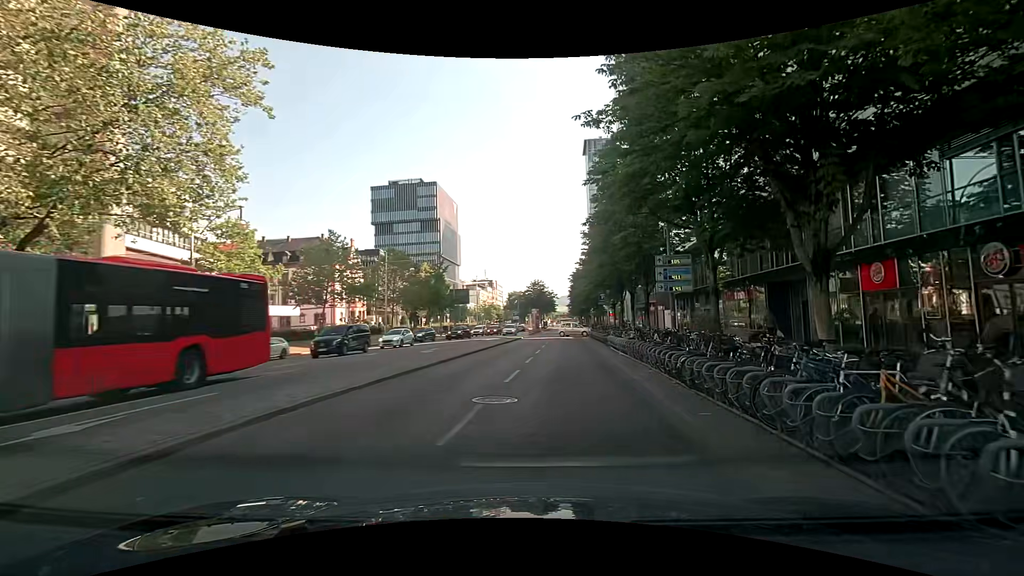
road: primary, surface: asphalt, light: Day
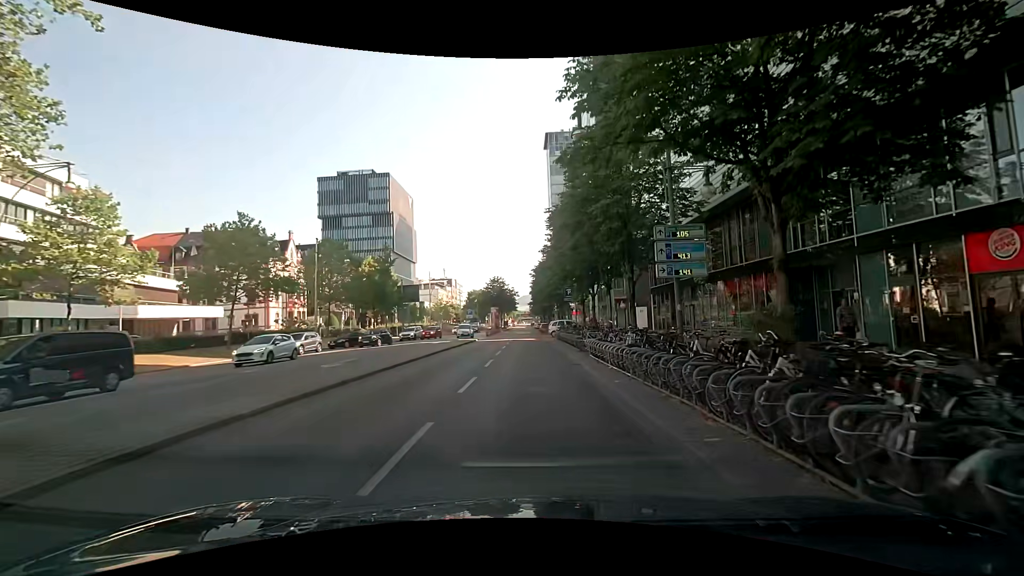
(+0.3, +7.8) m; +5°
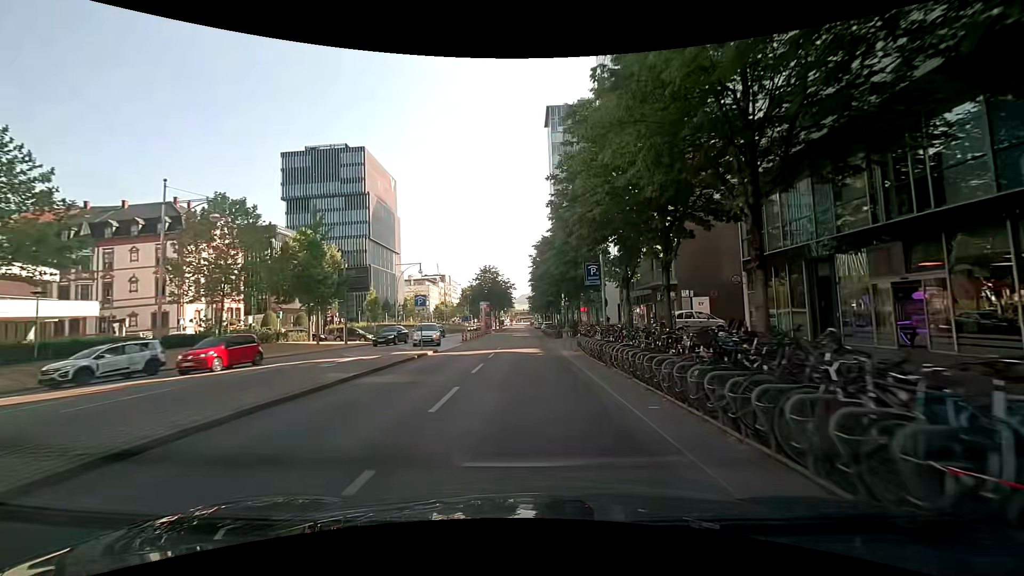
(-0.4, +20.7) m; -1°
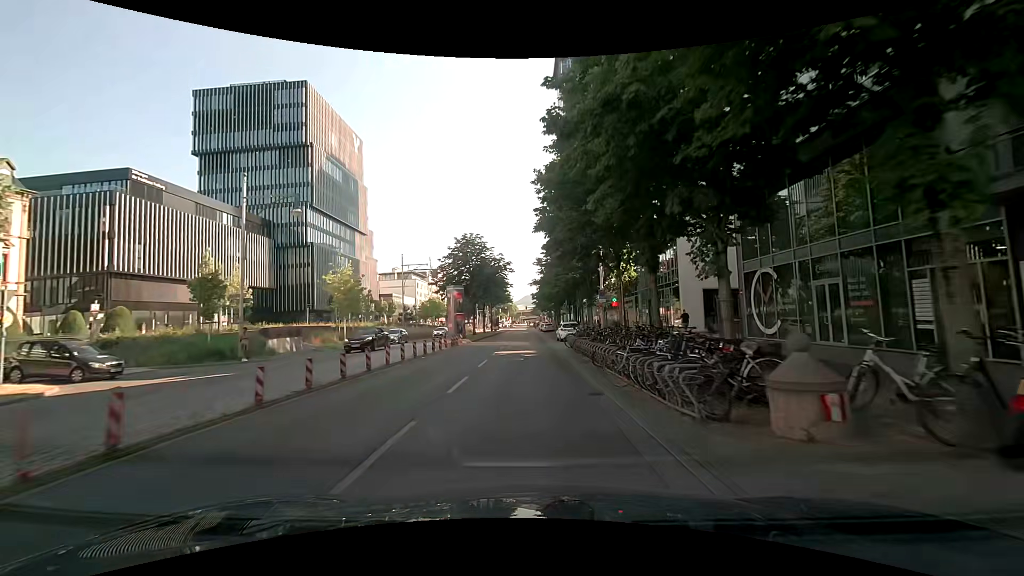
(-0.1, +34.2) m; -1°
(0, +10) (0, +20) (0, +30) (+1, +40) (+1, +50) (+1, +60) (+1, +70) (+1, +80) (+1, +90) (+1, +100) m
